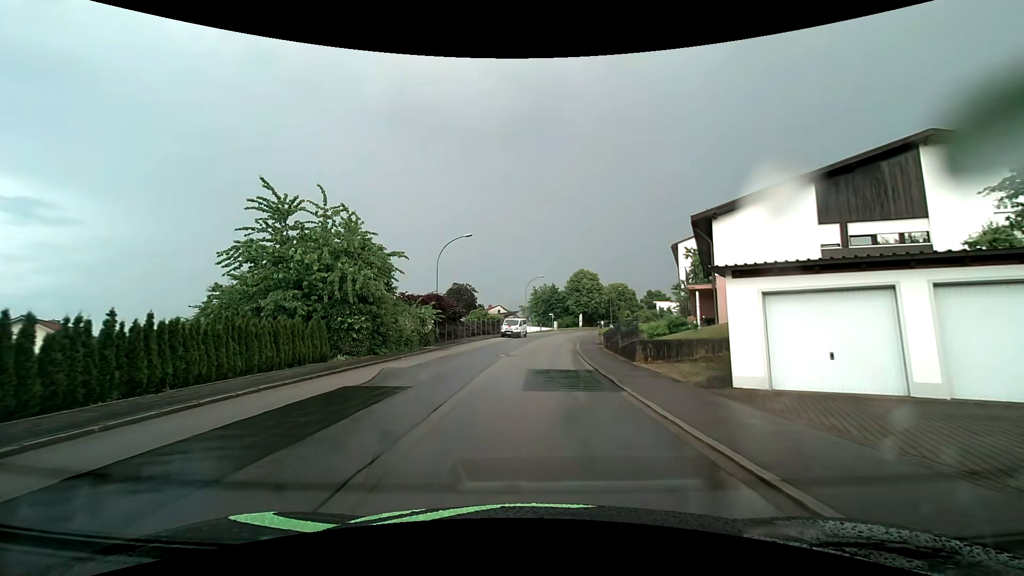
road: residential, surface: asphalt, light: Day
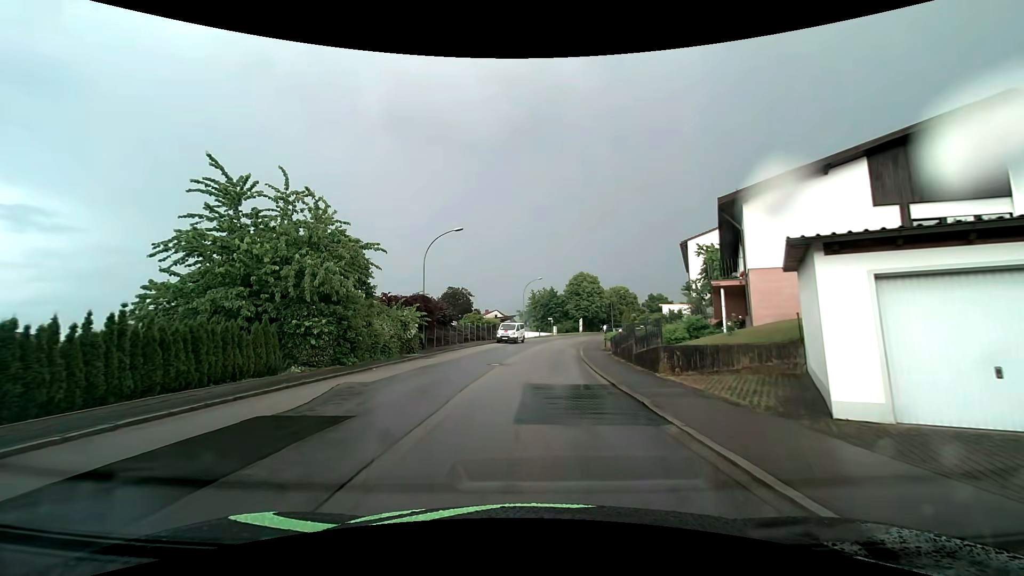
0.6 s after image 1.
(0.0, +4.0) m; +1°
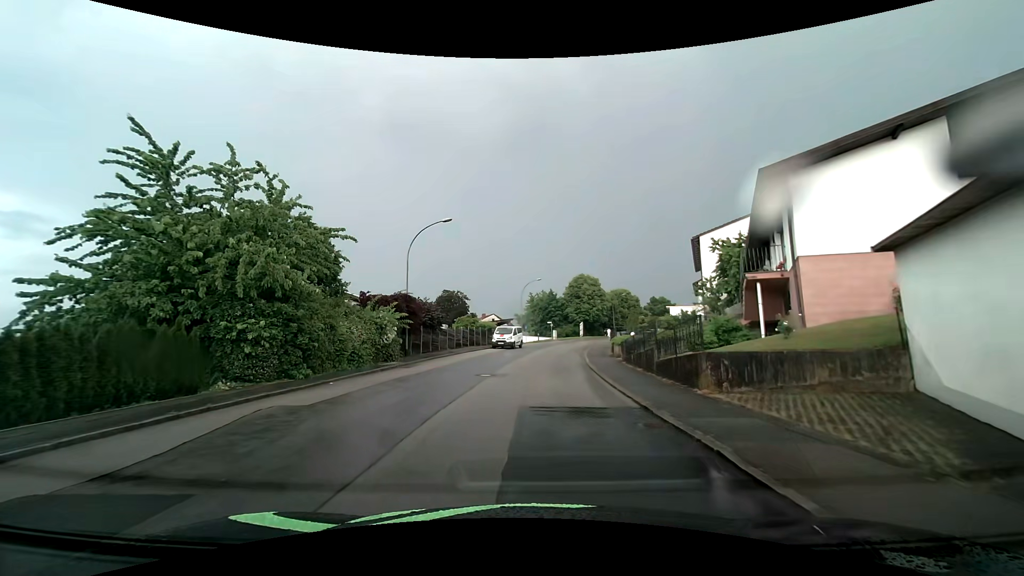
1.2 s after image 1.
(0.0, +4.1) m; 0°
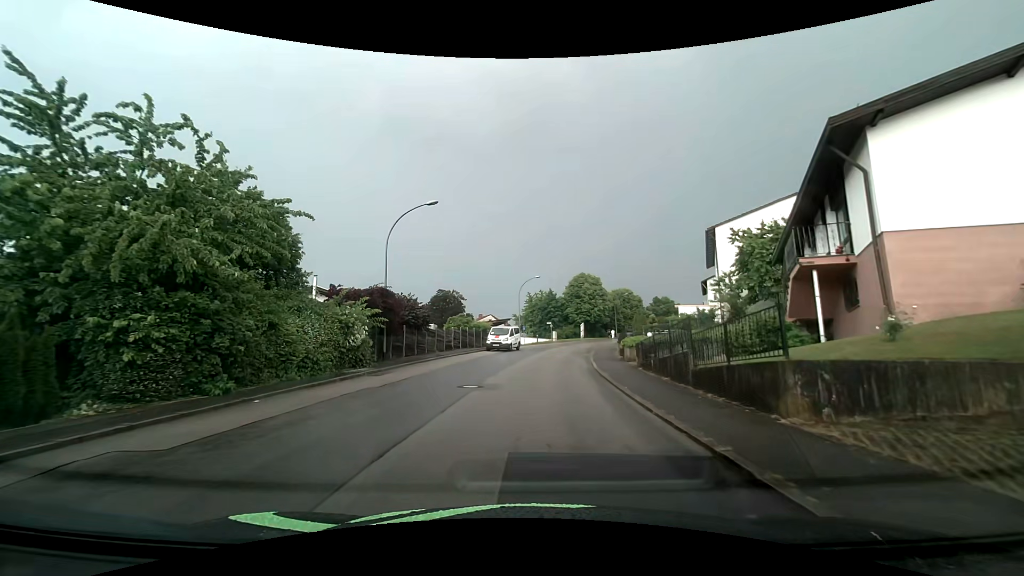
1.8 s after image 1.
(0.0, +4.1) m; 0°
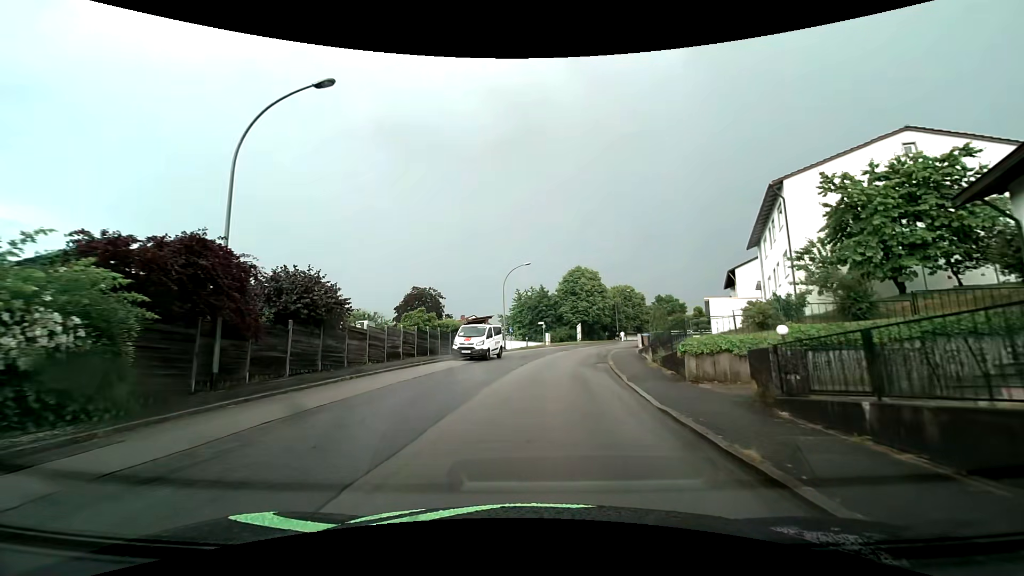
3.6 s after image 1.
(+0.1, +12.7) m; +1°
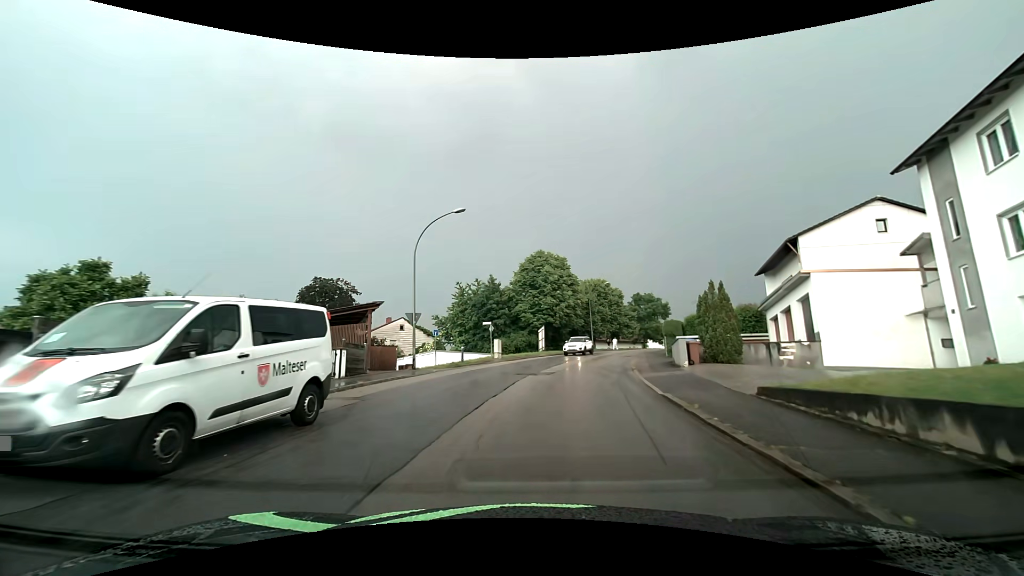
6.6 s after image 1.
(+0.8, +21.8) m; +5°
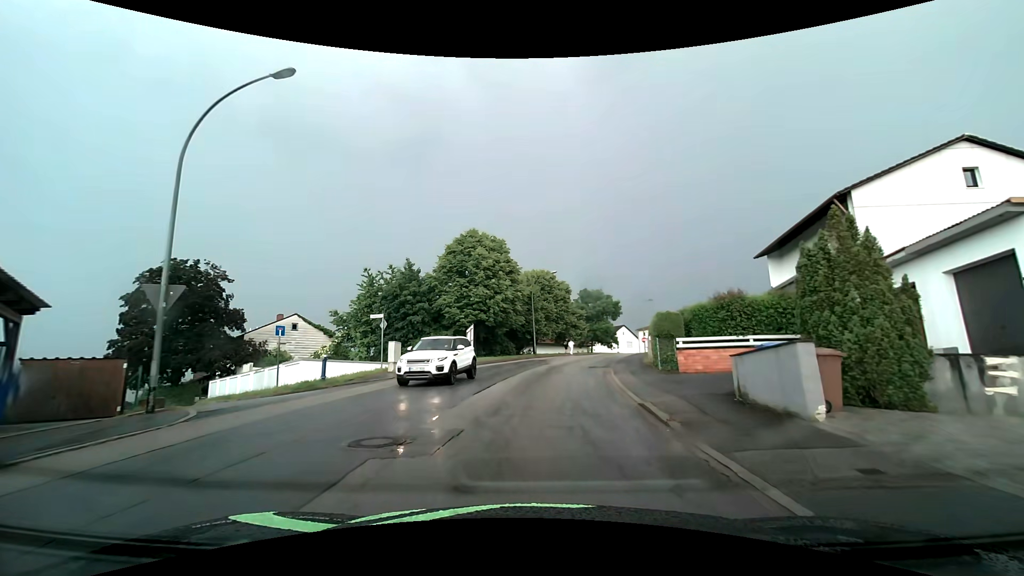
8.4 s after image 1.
(+0.8, +13.0) m; +7°
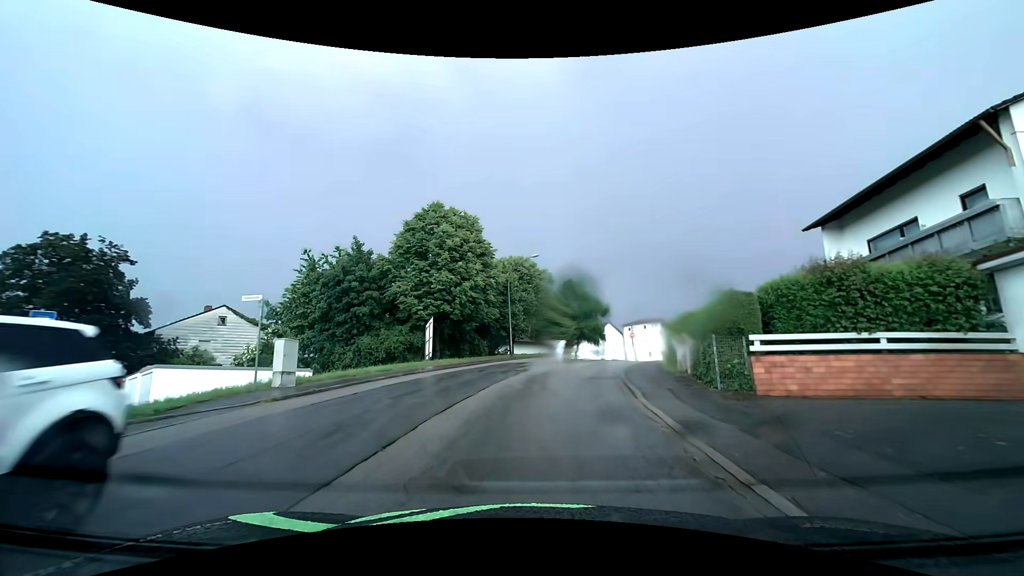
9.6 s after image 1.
(+0.2, +8.6) m; +2°
